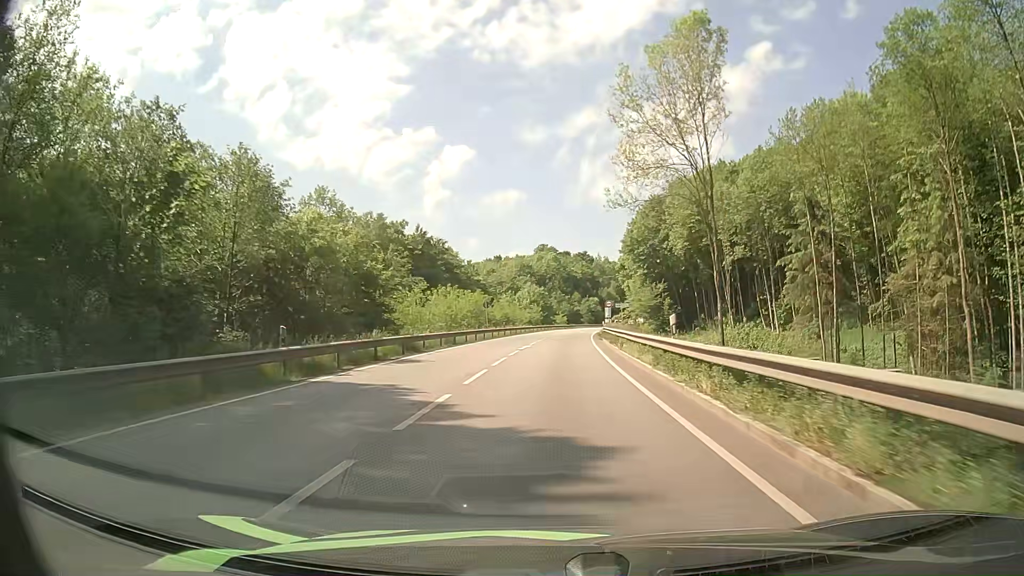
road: primary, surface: asphalt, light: Day
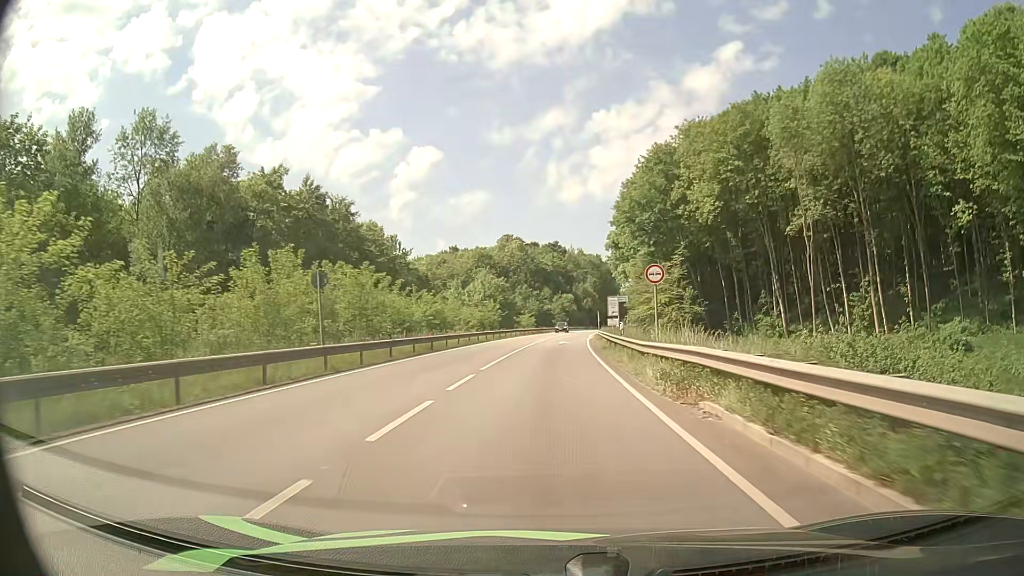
(+0.7, +36.6) m; +2°
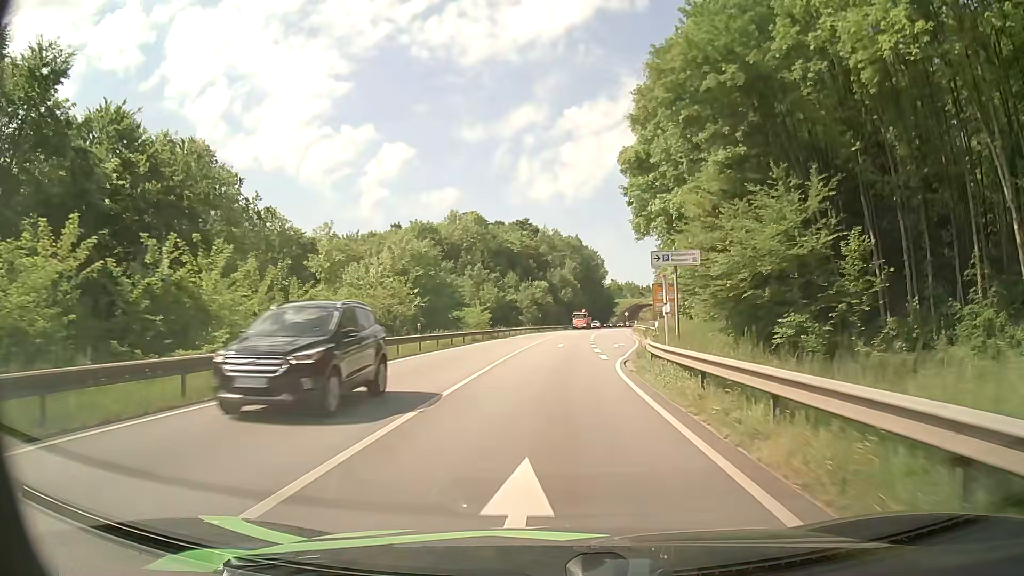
(+1.2, +43.6) m; +3°
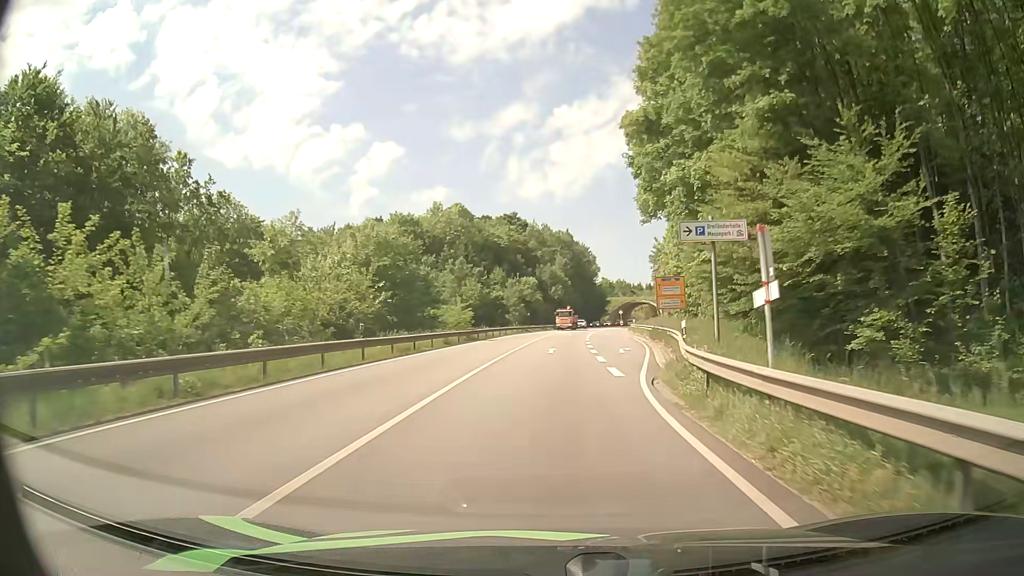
(+0.1, +8.1) m; +1°
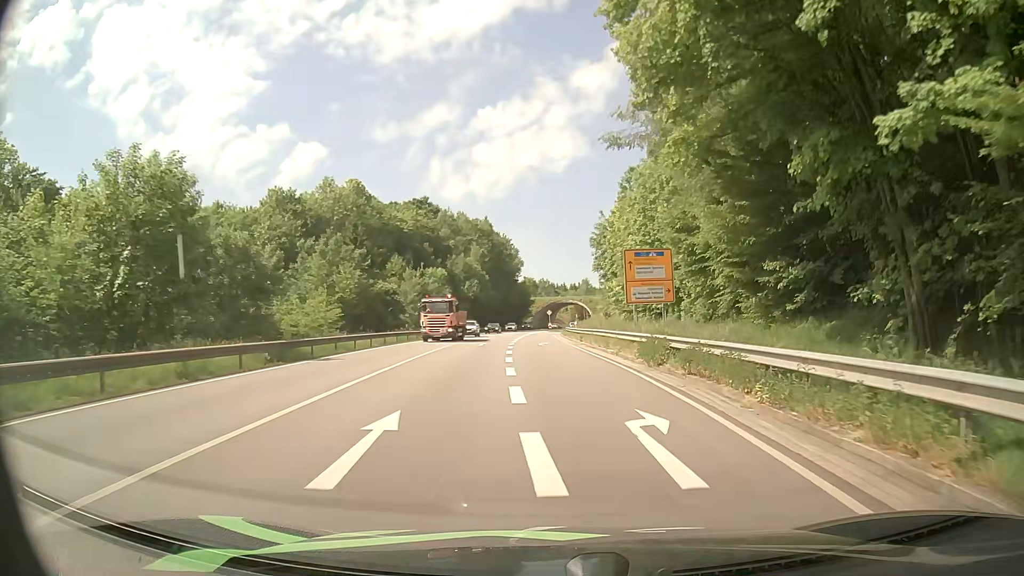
(+1.0, +23.0) m; +6°
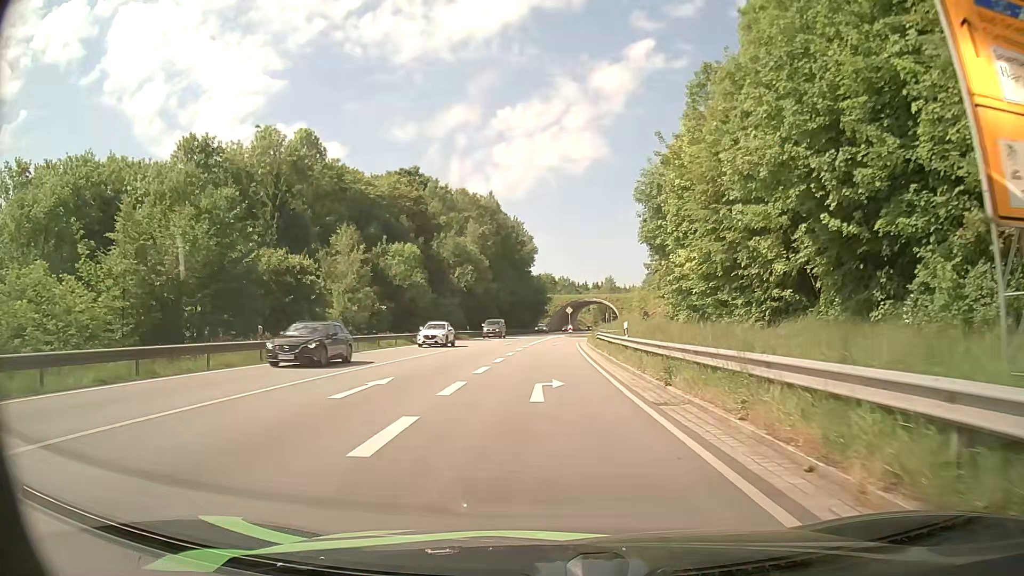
(+0.5, +28.7) m; -1°
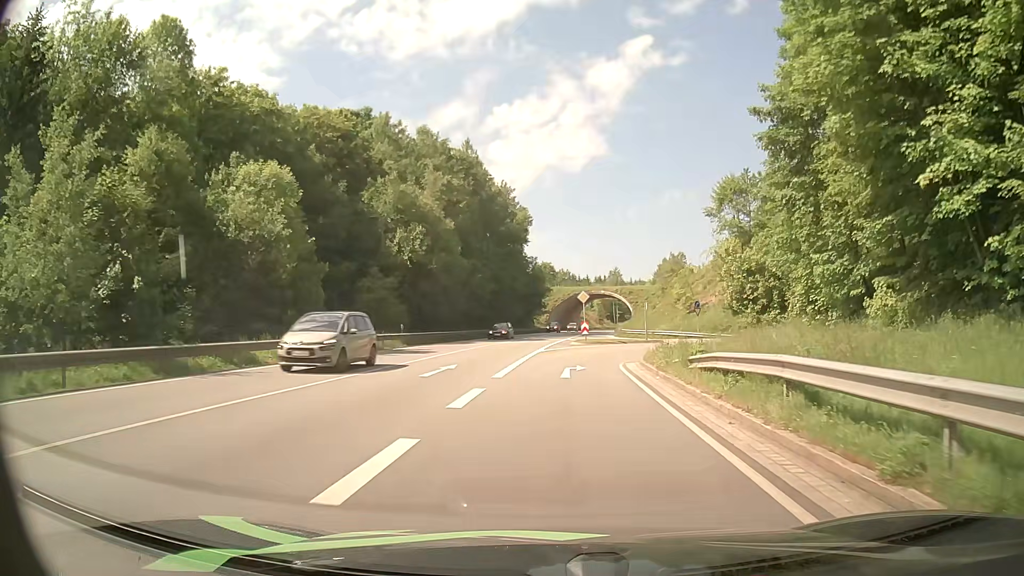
(-0.2, +31.7) m; 0°
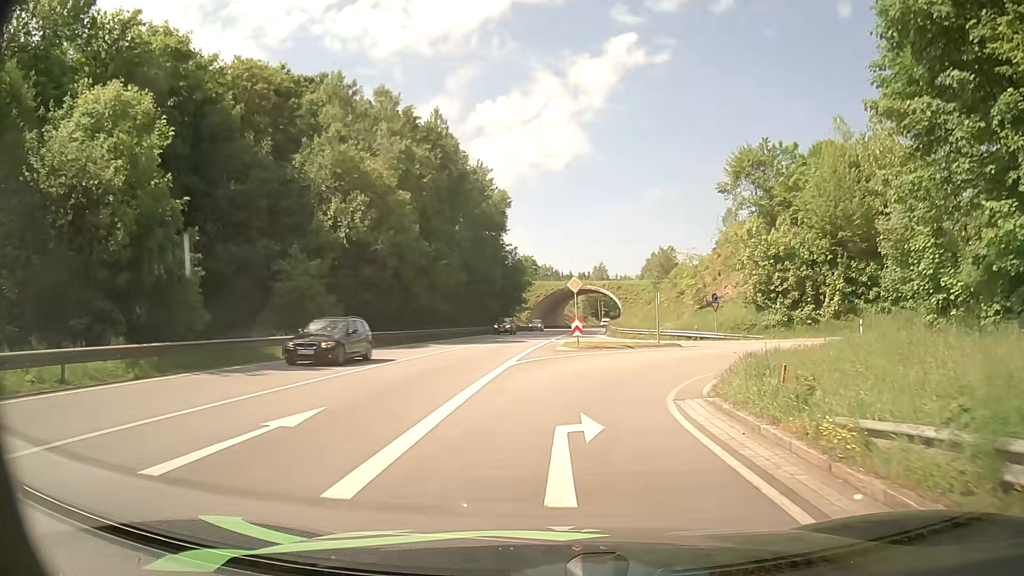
(+0.1, +11.7) m; +1°
(0, +10) (+3, +20) (+9, +28) (+17, +32) (+27, +34) (+37, +37) (+46, +42) (+54, +47) (+61, +55) (+66, +63) m
